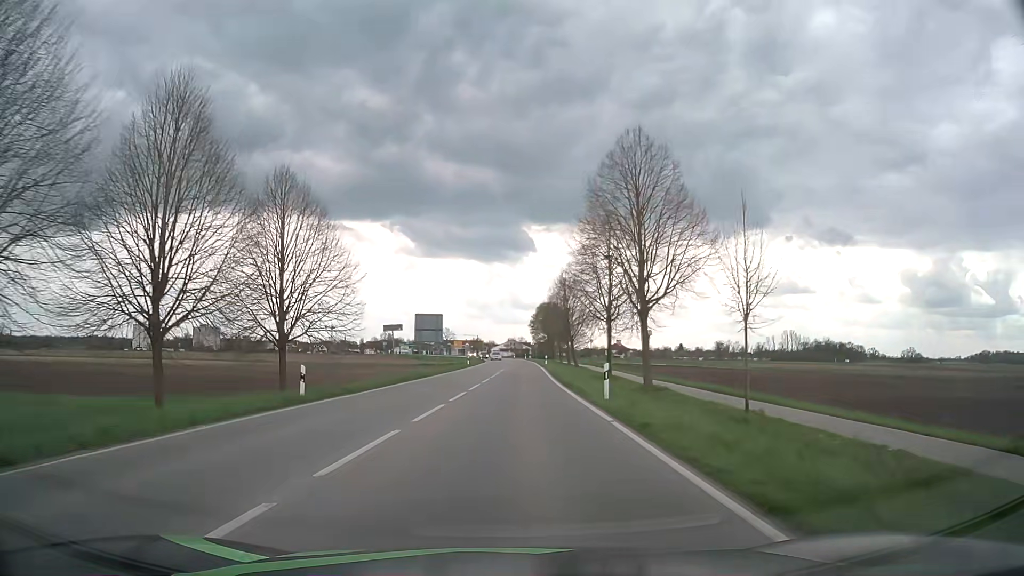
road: tertiary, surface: asphalt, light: Day
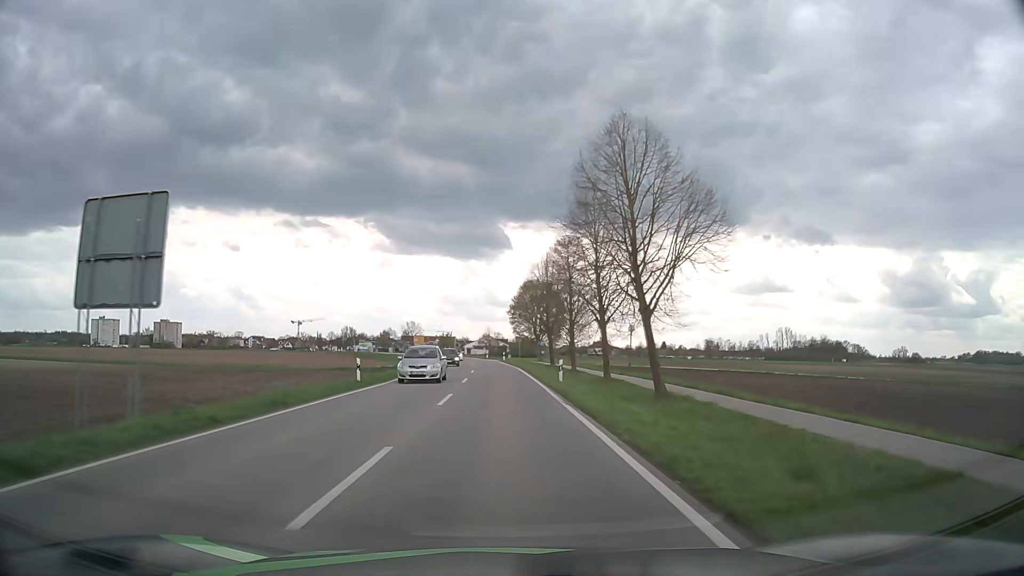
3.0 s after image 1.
(+1.1, +42.6) m; +2°
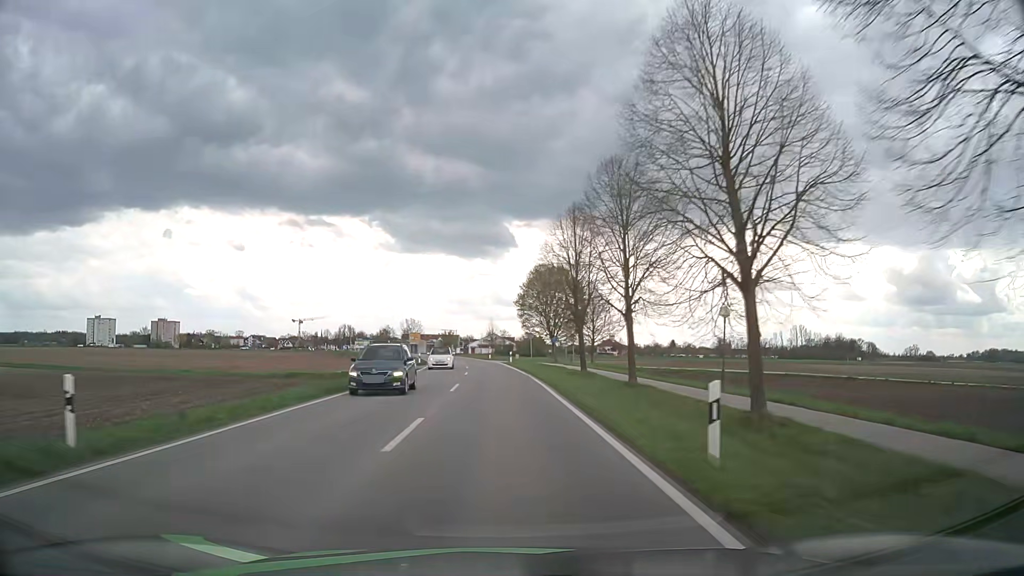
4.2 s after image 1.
(-0.1, +18.9) m; -1°
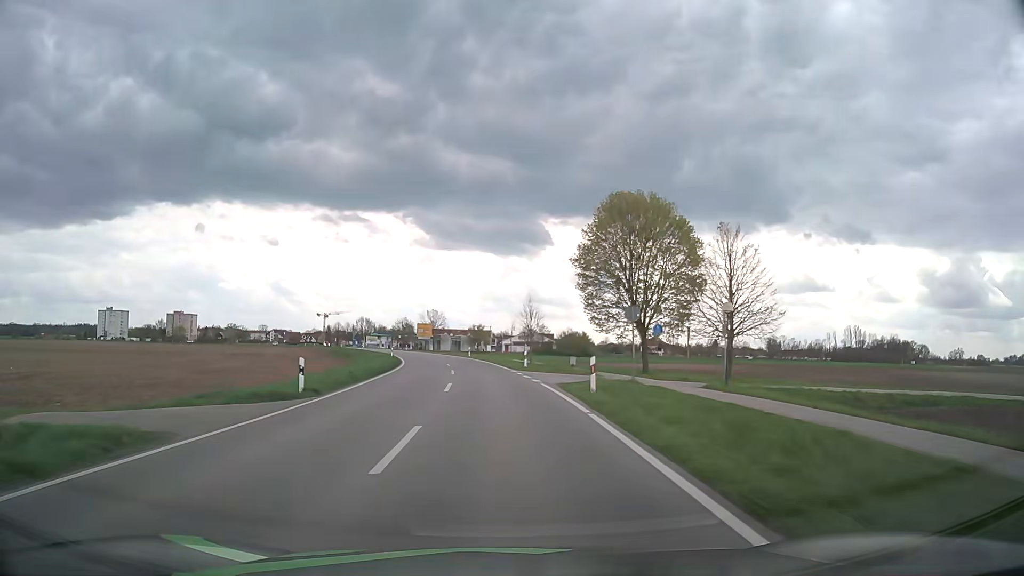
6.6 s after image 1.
(-0.8, +39.8) m; -3°
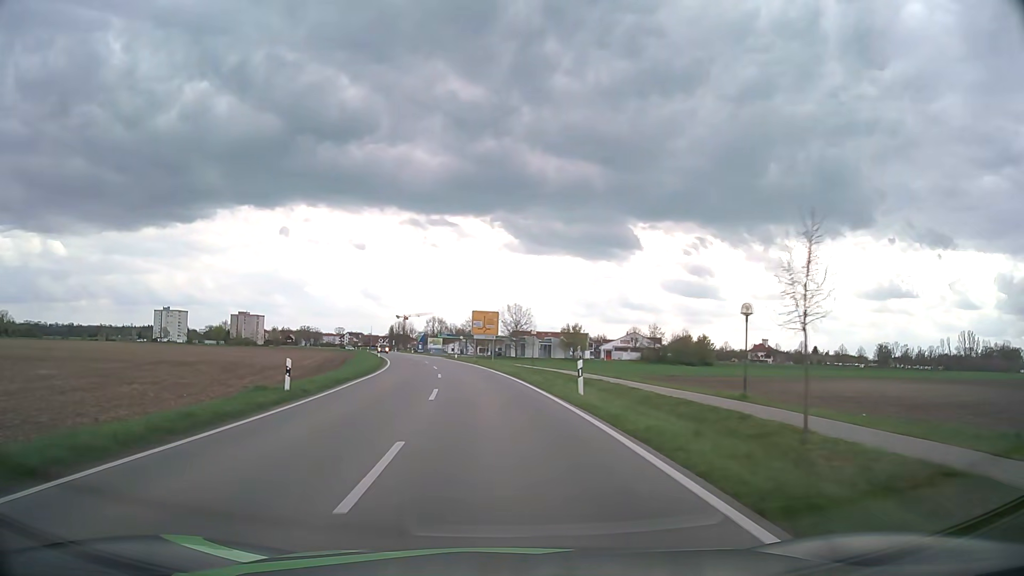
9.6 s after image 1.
(-2.9, +50.3) m; -7°
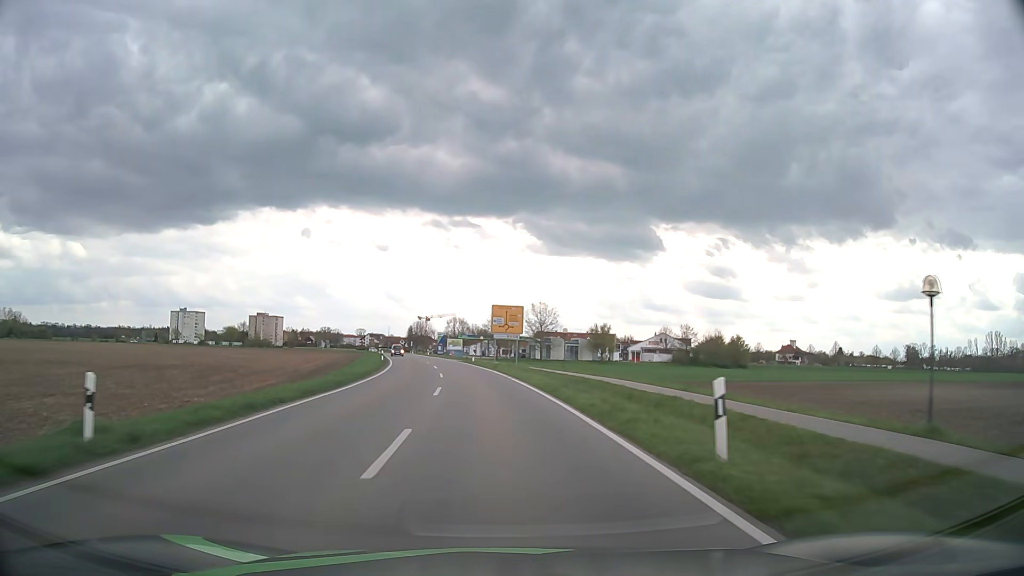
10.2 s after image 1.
(-0.2, +10.3) m; -2°
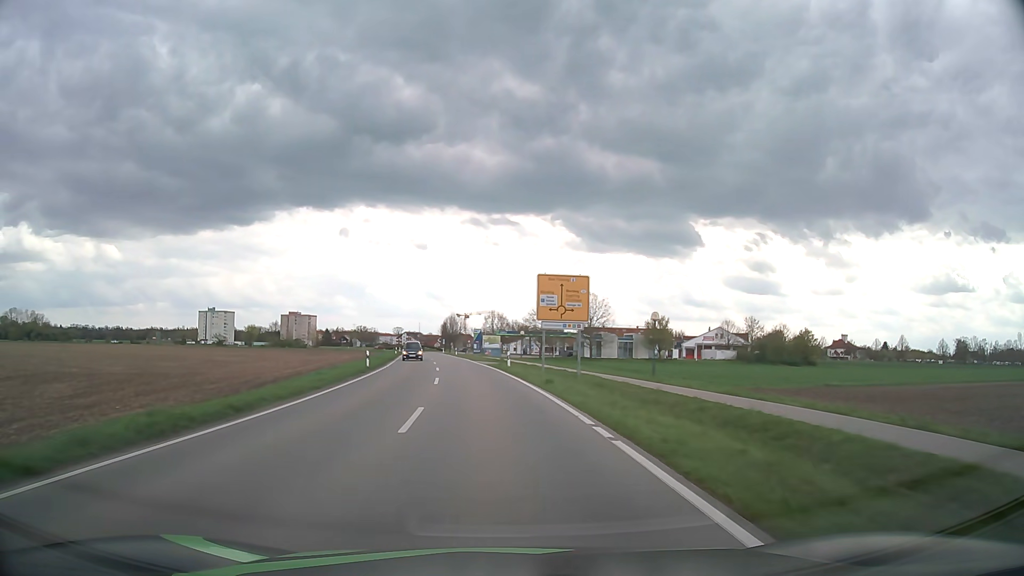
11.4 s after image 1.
(-0.6, +20.7) m; -3°
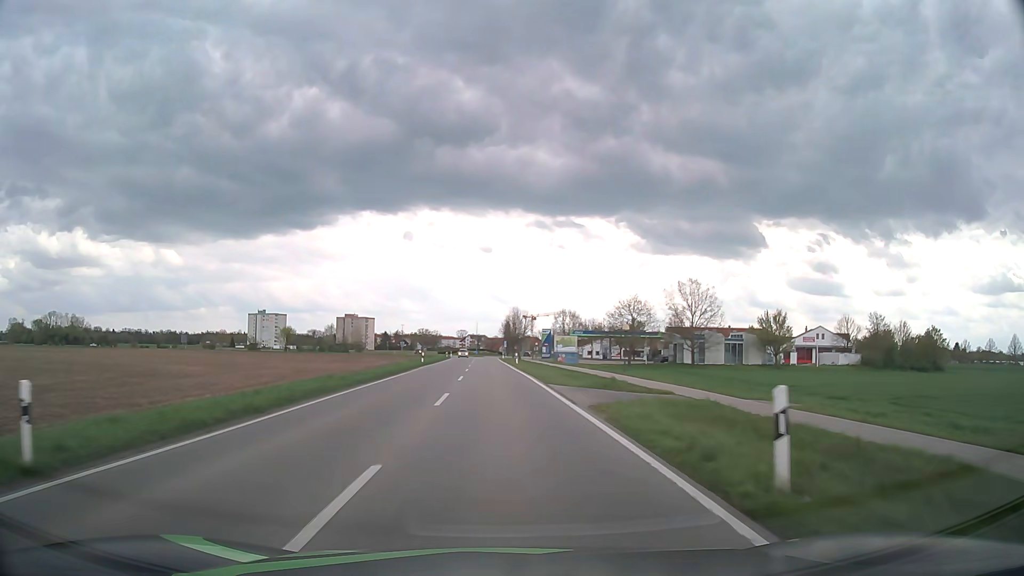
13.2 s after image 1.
(-1.6, +31.3) m; -6°
(0, +10) (0, +20) (-1, +30) (-1, +40) (-1, +50) (-2, +60) (-2, +70) (-2, +80) (-3, +90) (-3, +100) m
